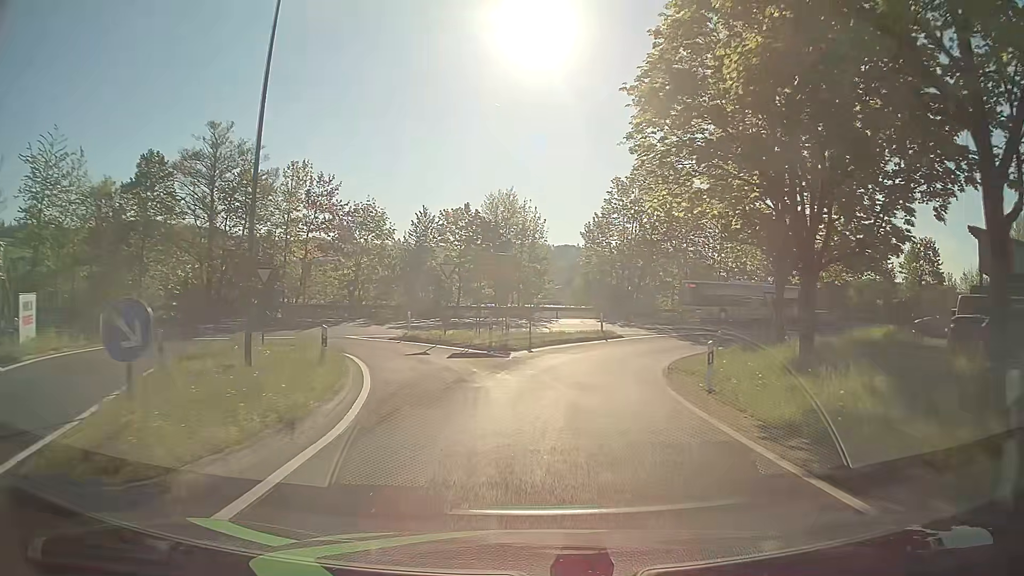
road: unclassified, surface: asphalt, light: Day
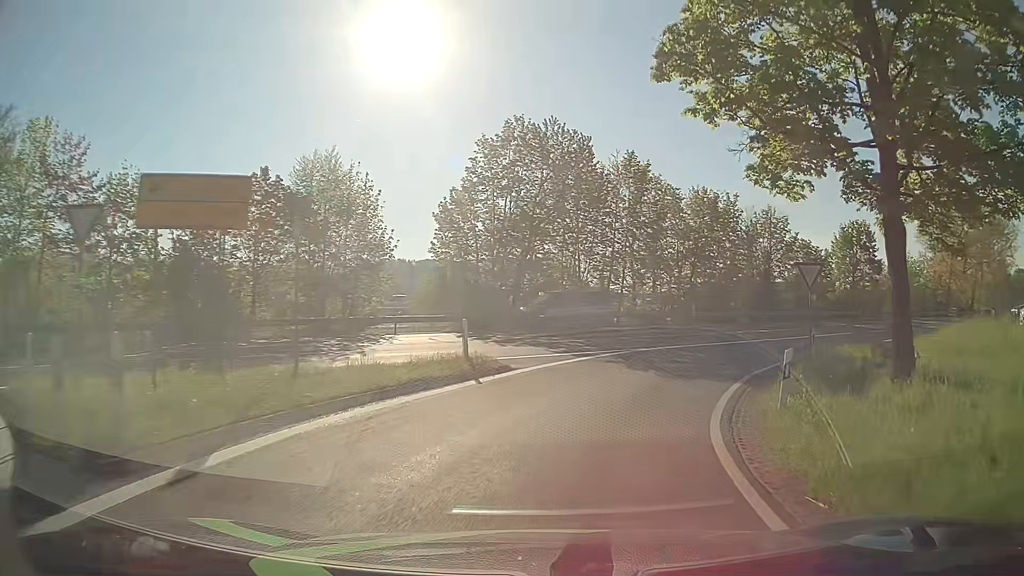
(+1.4, +17.7) m; +12°
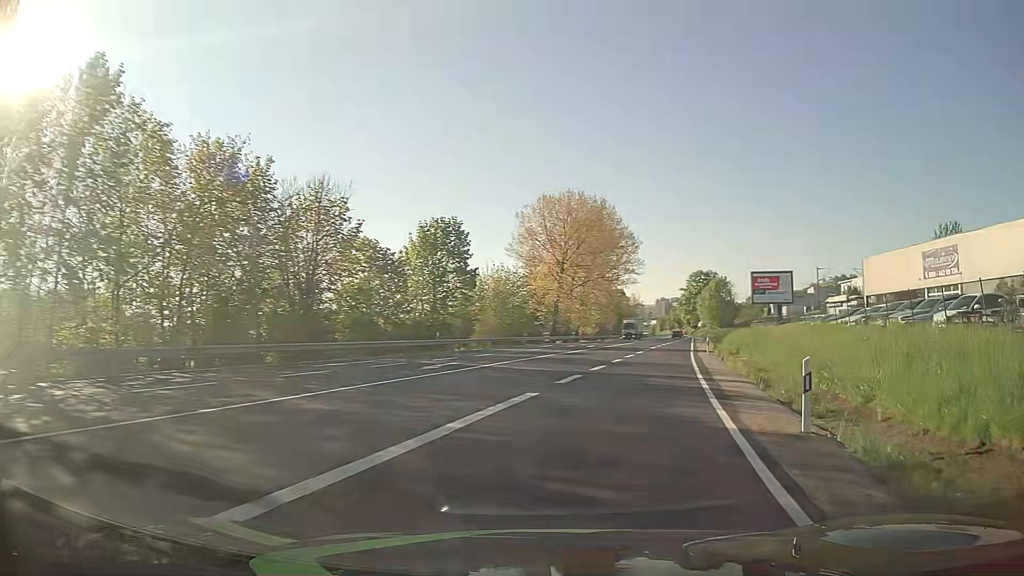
(+7.5, +23.1) m; +38°
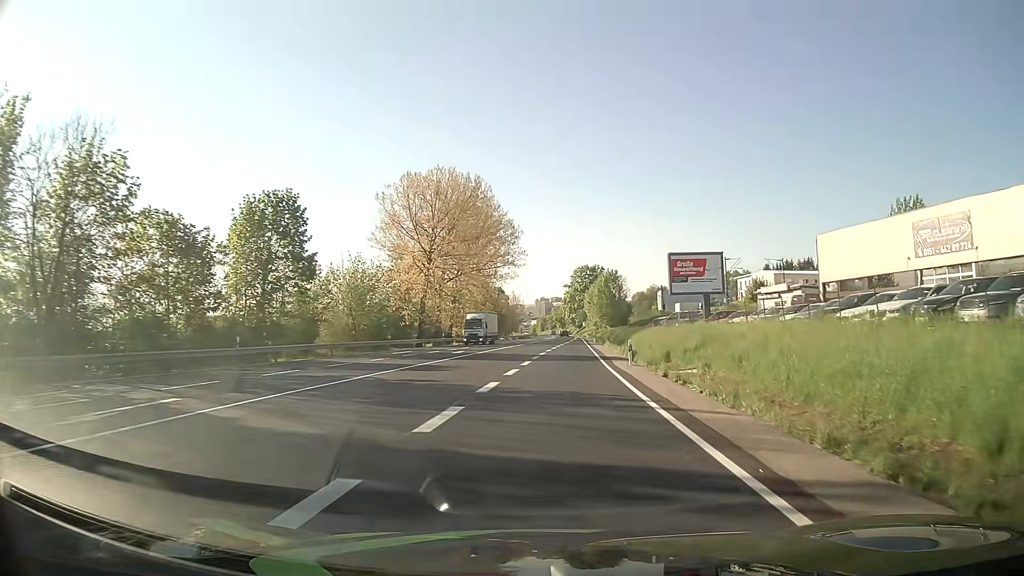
(+1.7, +14.3) m; +10°
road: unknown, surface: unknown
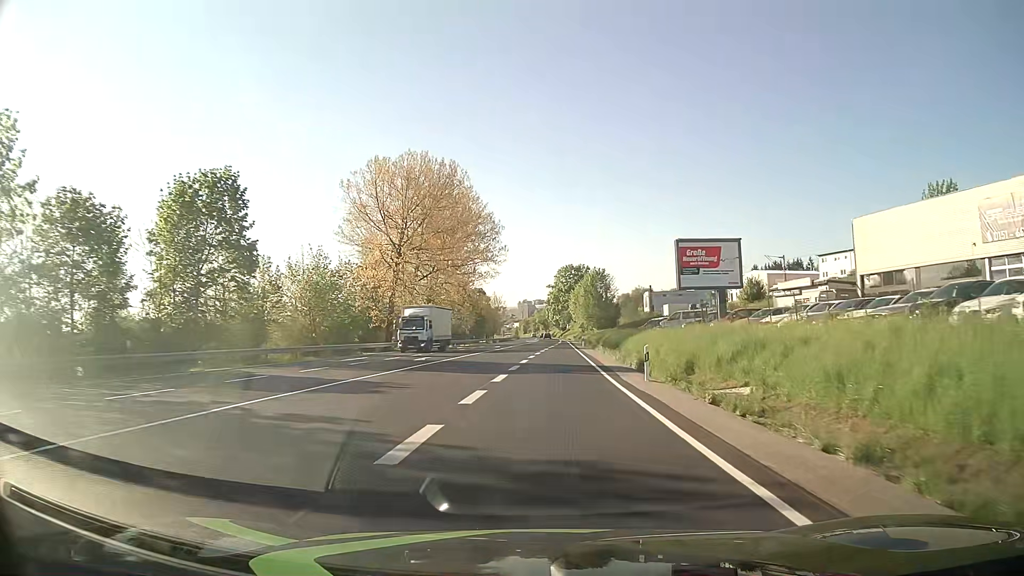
(+0.1, +8.4) m; +1°
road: primary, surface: asphalt
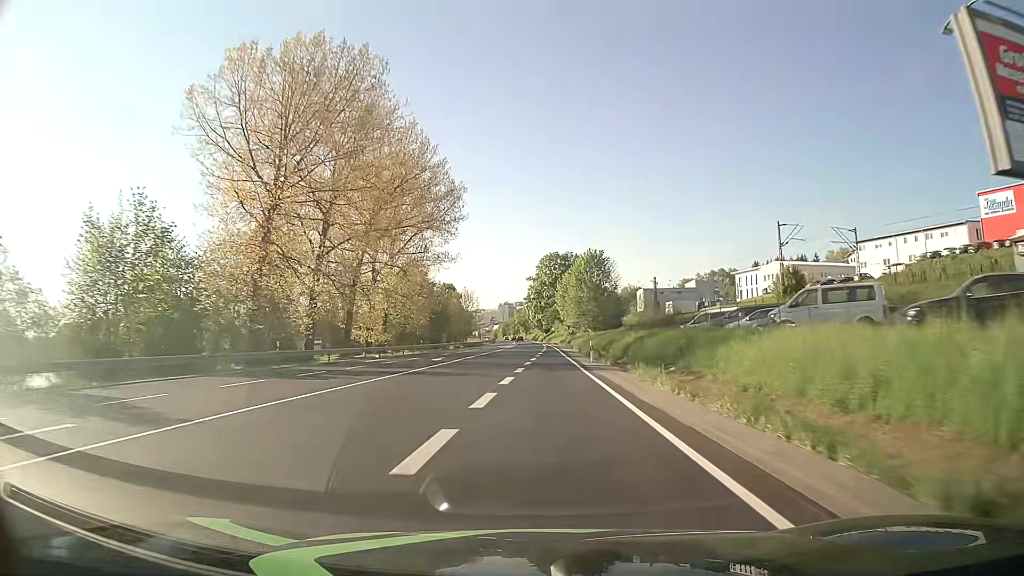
(+0.8, +31.4) m; +2°
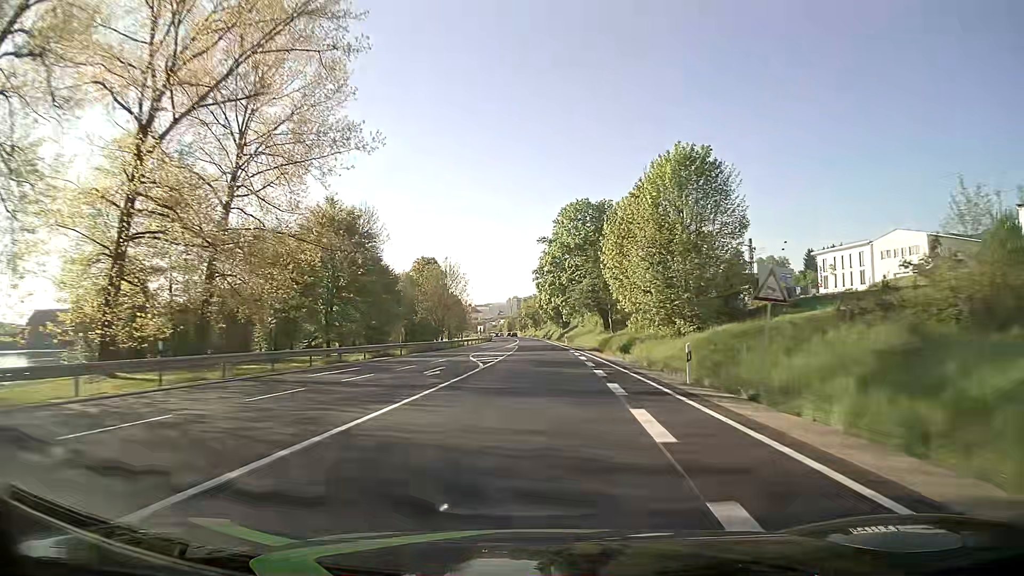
(-0.8, +53.4) m; -1°
